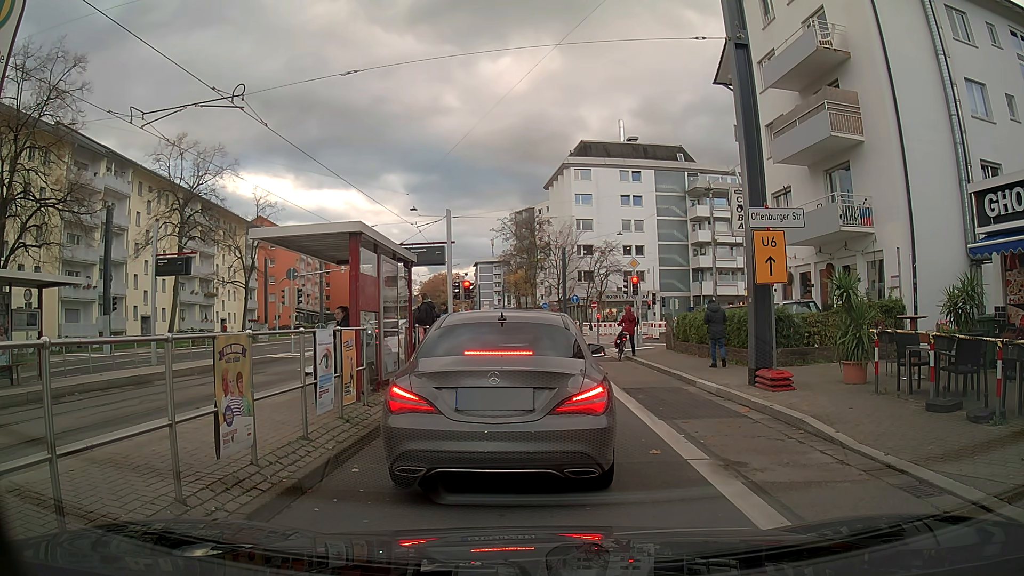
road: primary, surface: asphalt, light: Day
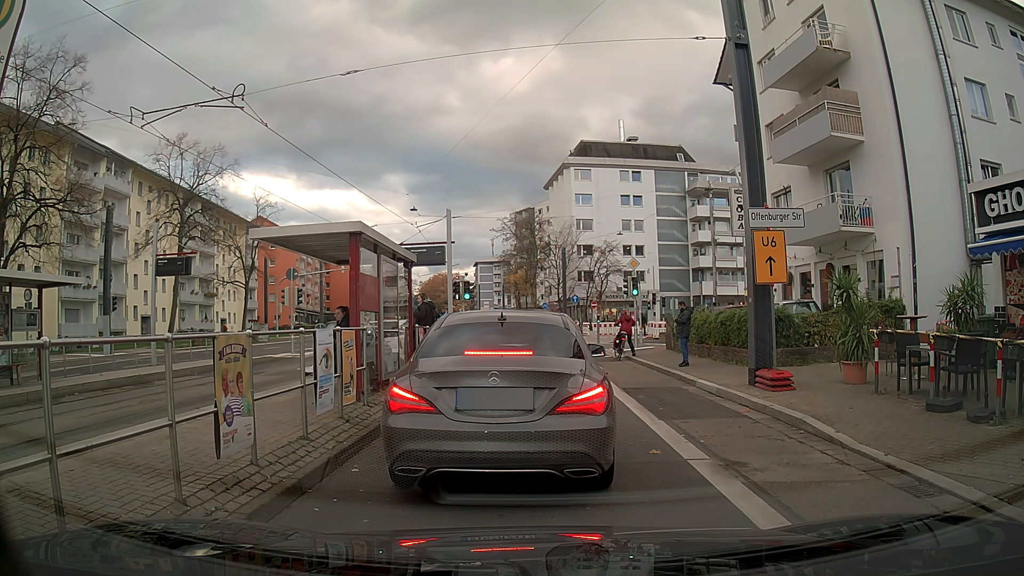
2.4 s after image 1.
(0.0, 0.0) m; 0°
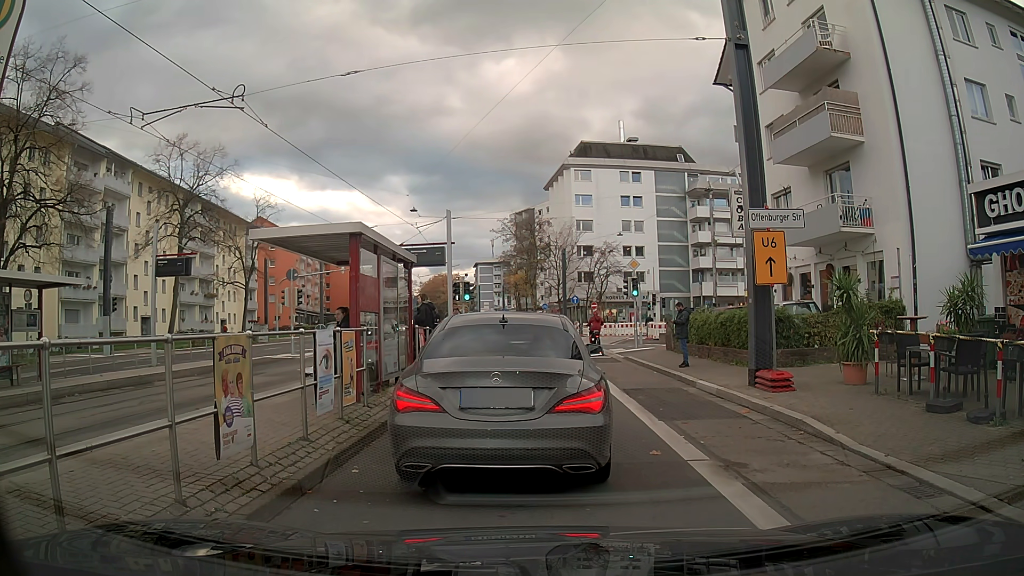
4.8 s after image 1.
(0.0, 0.0) m; 0°
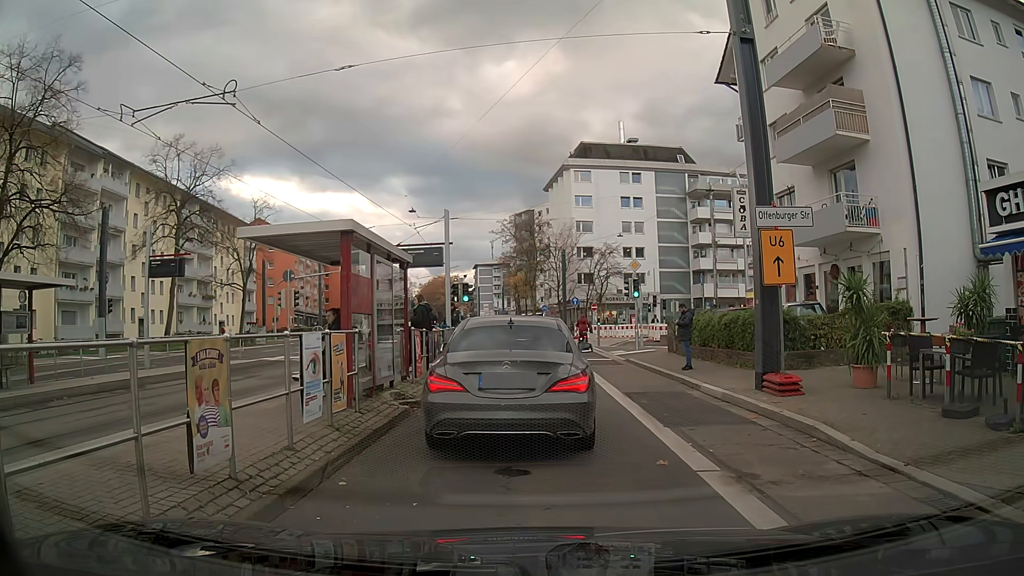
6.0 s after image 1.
(0.0, +0.4) m; 0°
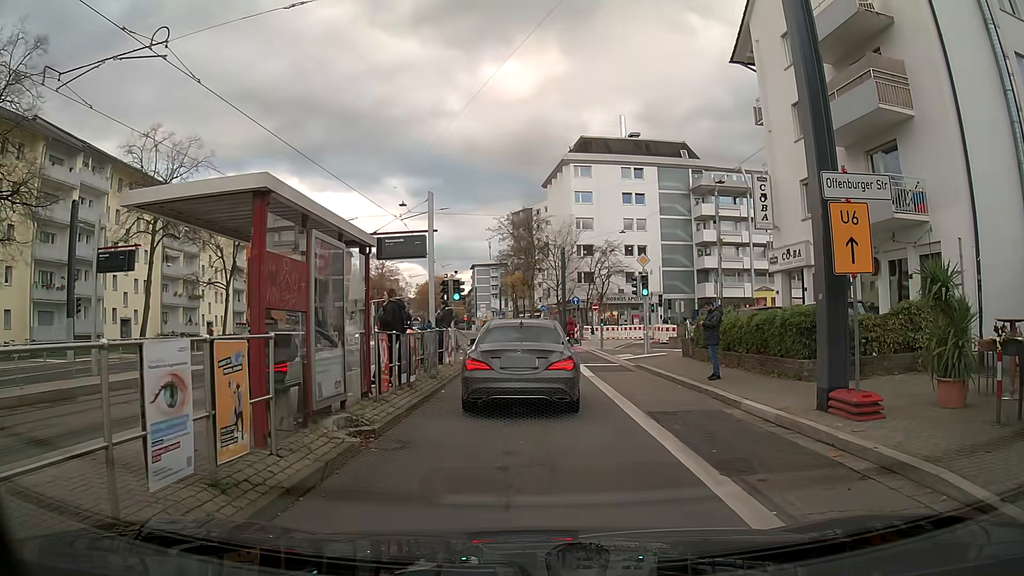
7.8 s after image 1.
(0.0, +3.0) m; 0°
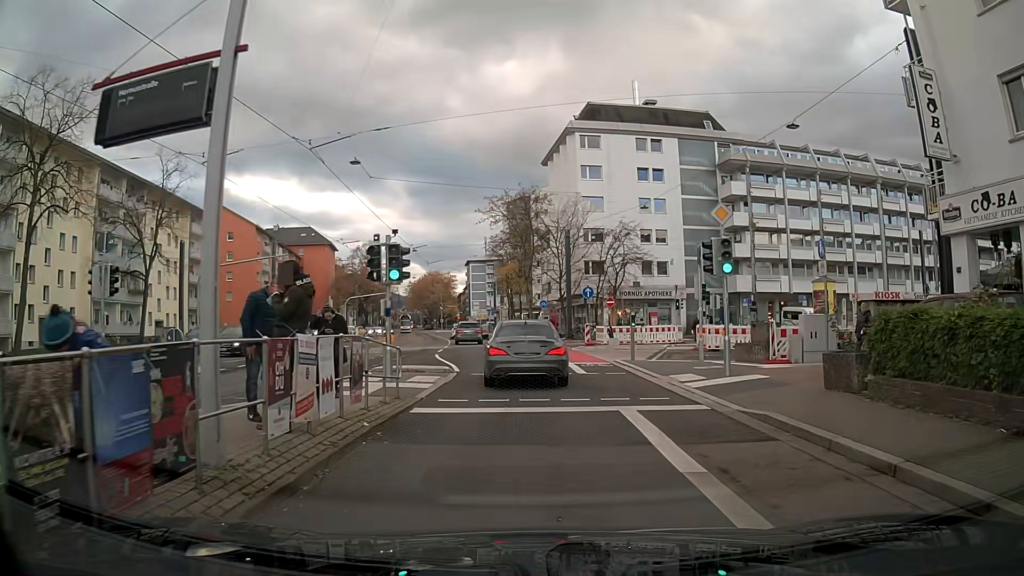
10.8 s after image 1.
(0.0, +11.9) m; +1°
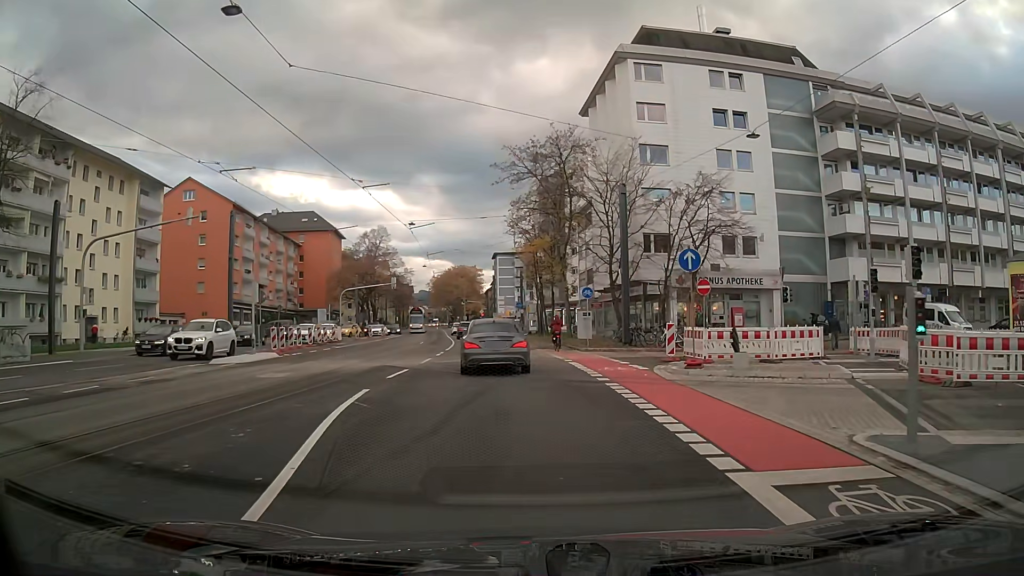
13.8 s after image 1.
(-0.7, +17.3) m; -3°
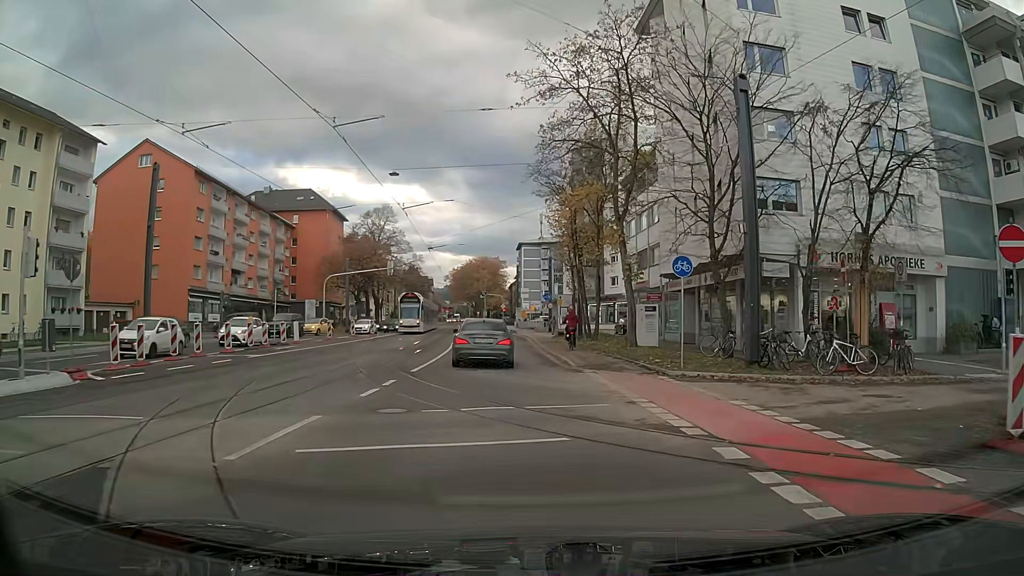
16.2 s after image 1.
(-0.5, +16.5) m; -2°
(0, +10) (0, +20) (-1, +30) (-1, +40) (-1, +50) (-2, +60) (-3, +70) (-4, +80) (-5, +90) (-6, +100) m
